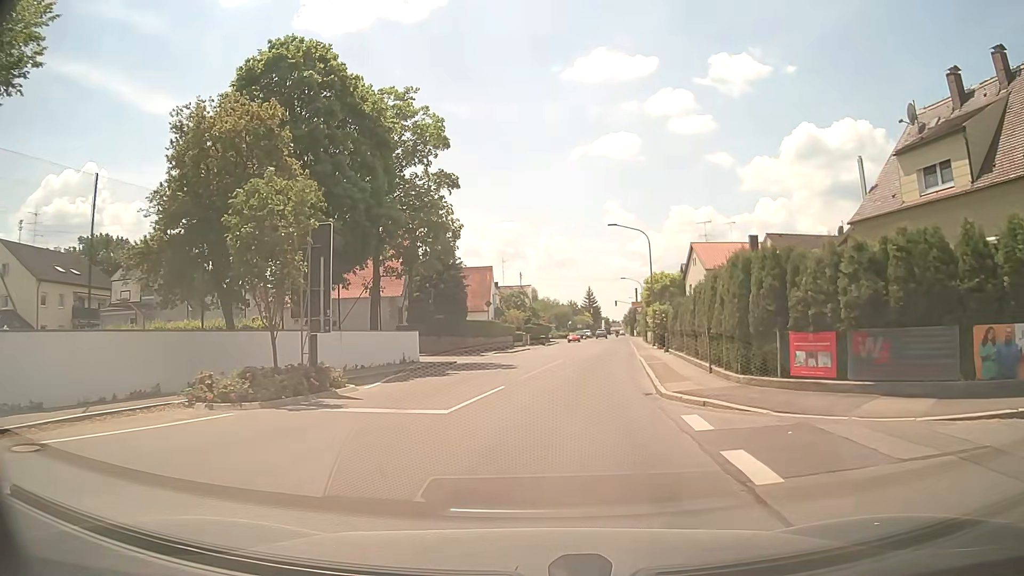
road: tertiary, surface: asphalt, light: Day
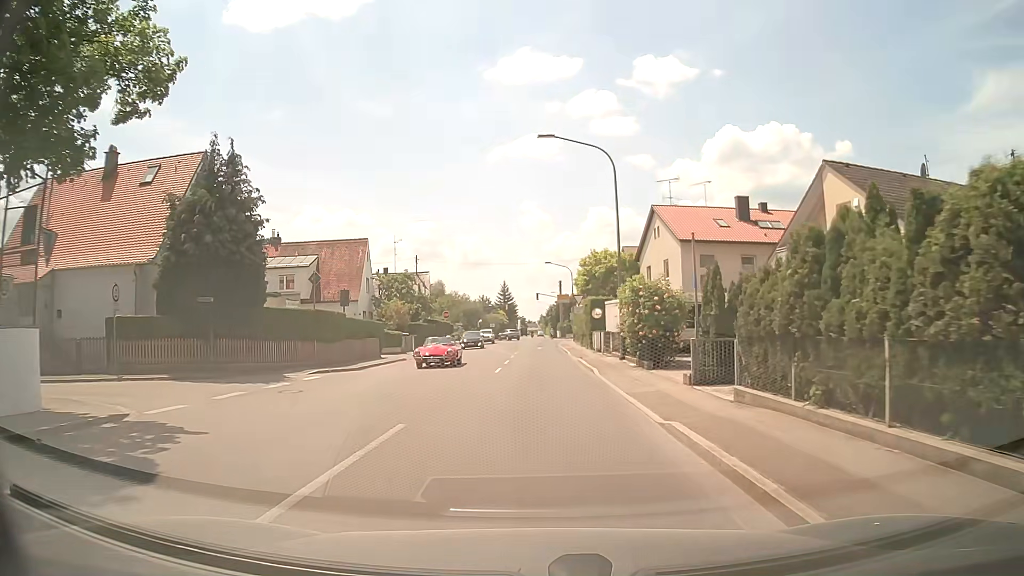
(+1.8, +22.3) m; +8°
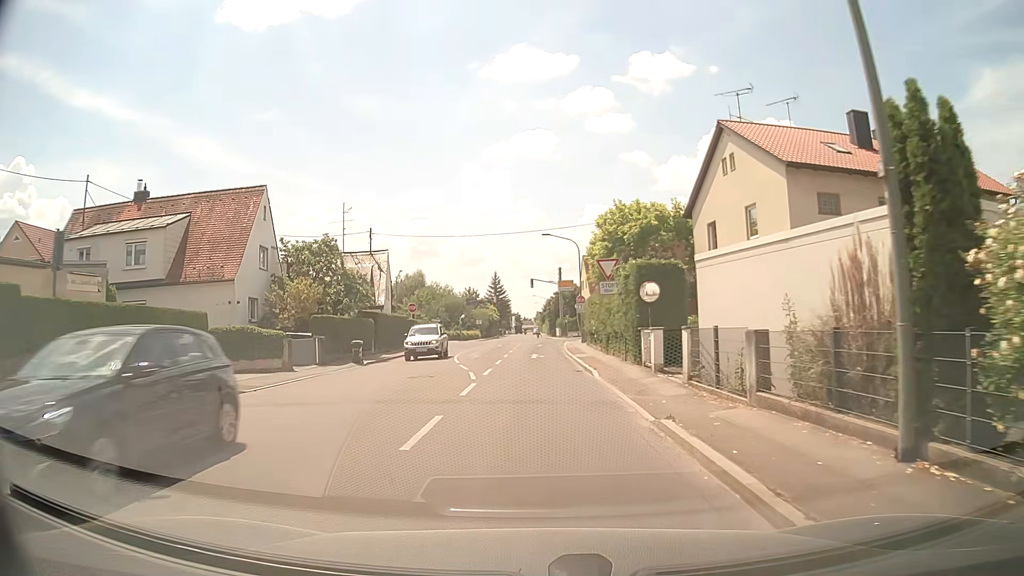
(+0.1, +20.3) m; 0°
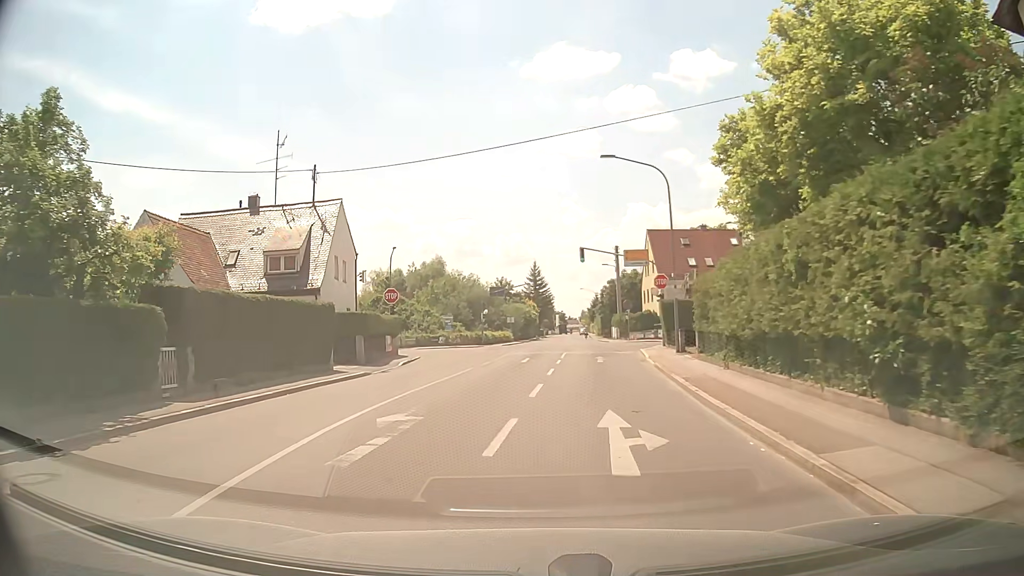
(-0.4, +24.3) m; -4°
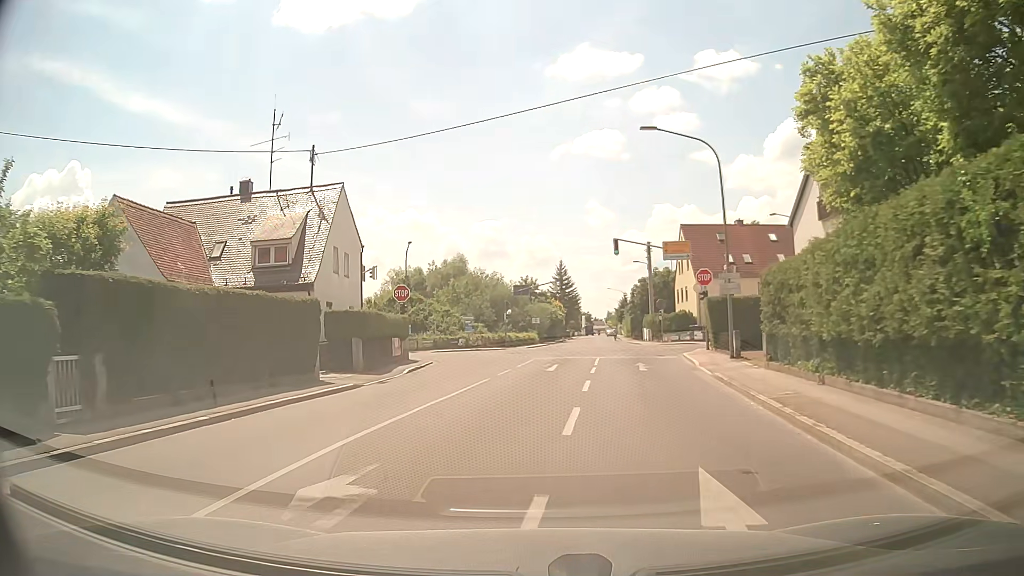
(-0.1, +4.5) m; -3°
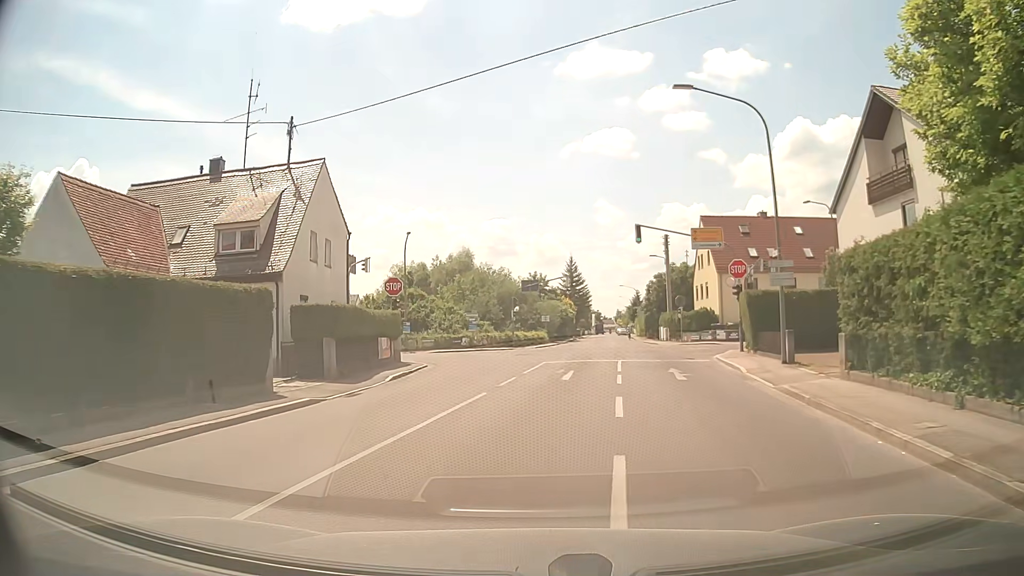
(0.0, +4.5) m; -1°
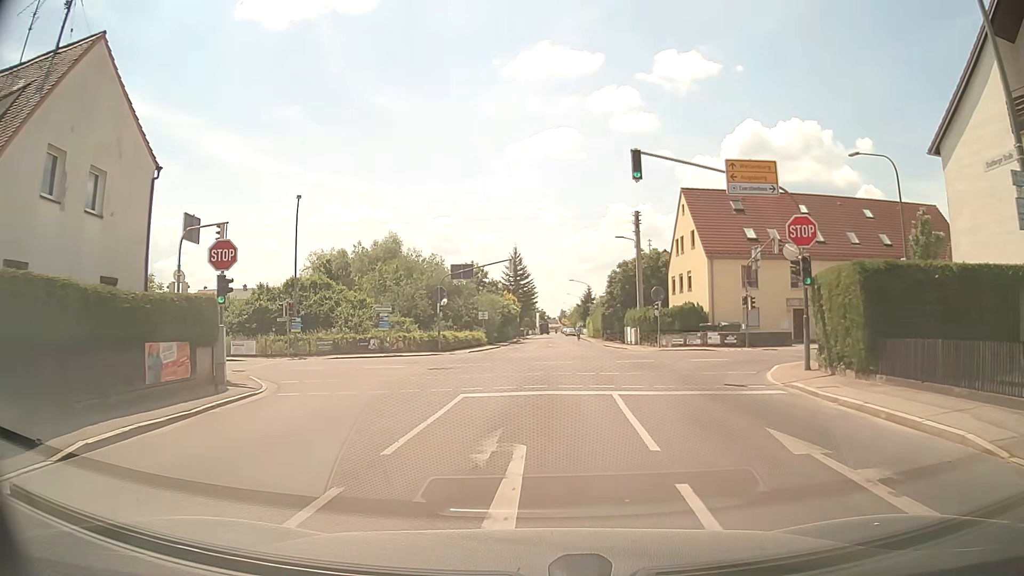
(+0.5, +13.4) m; +4°
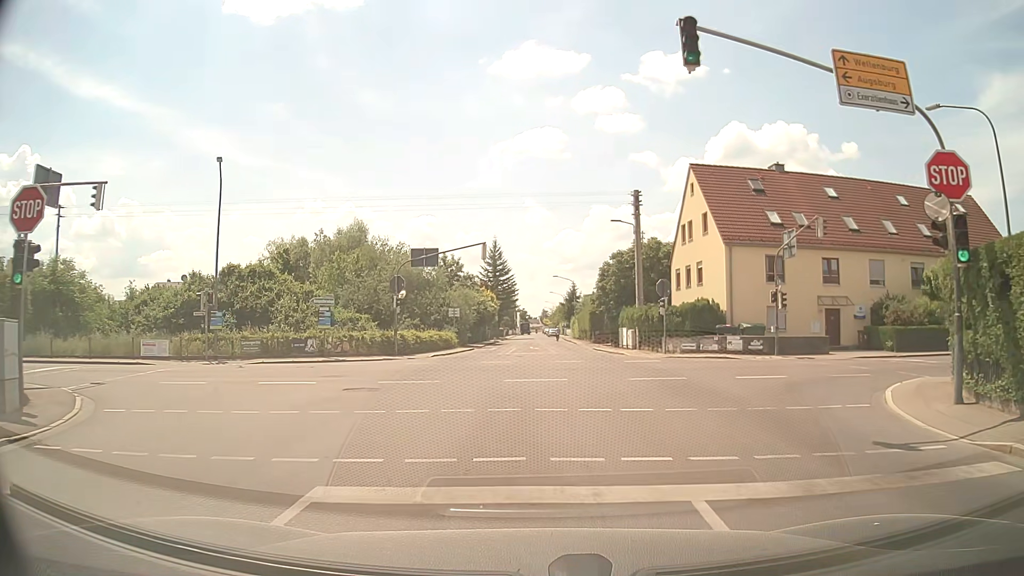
(+0.2, +8.0) m; +2°
